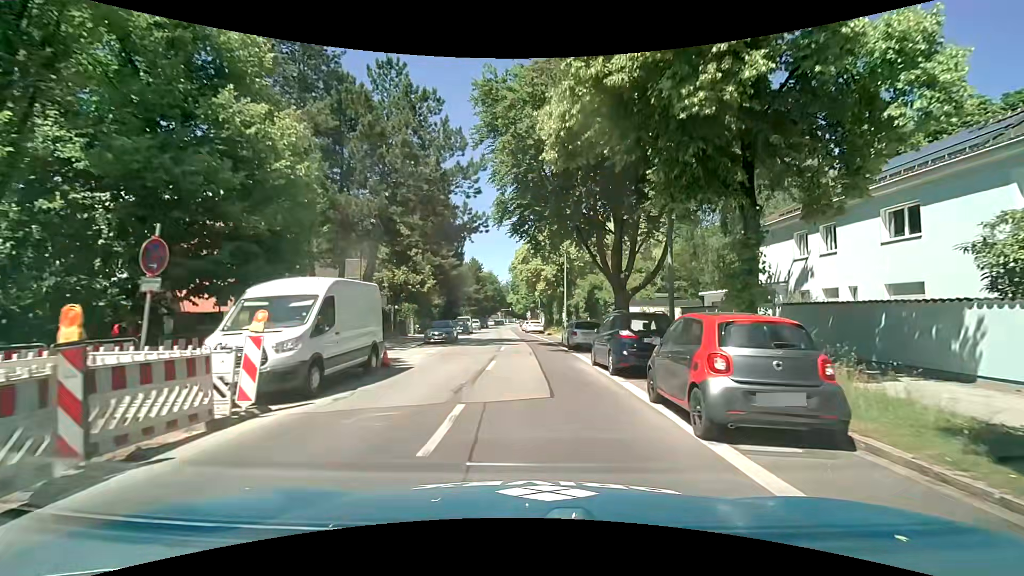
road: secondary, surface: asphalt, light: Day
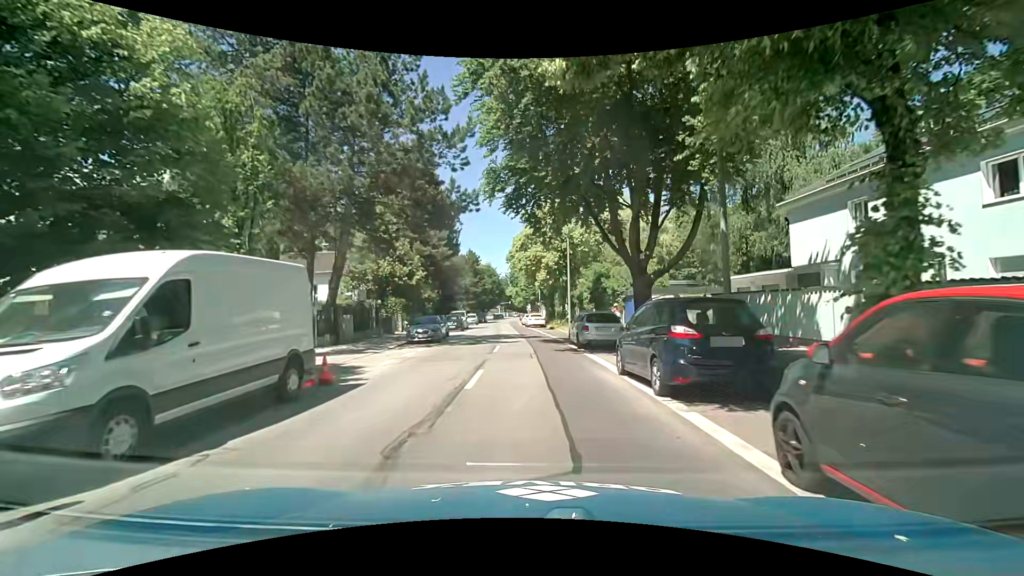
(+0.1, +4.6) m; +1°
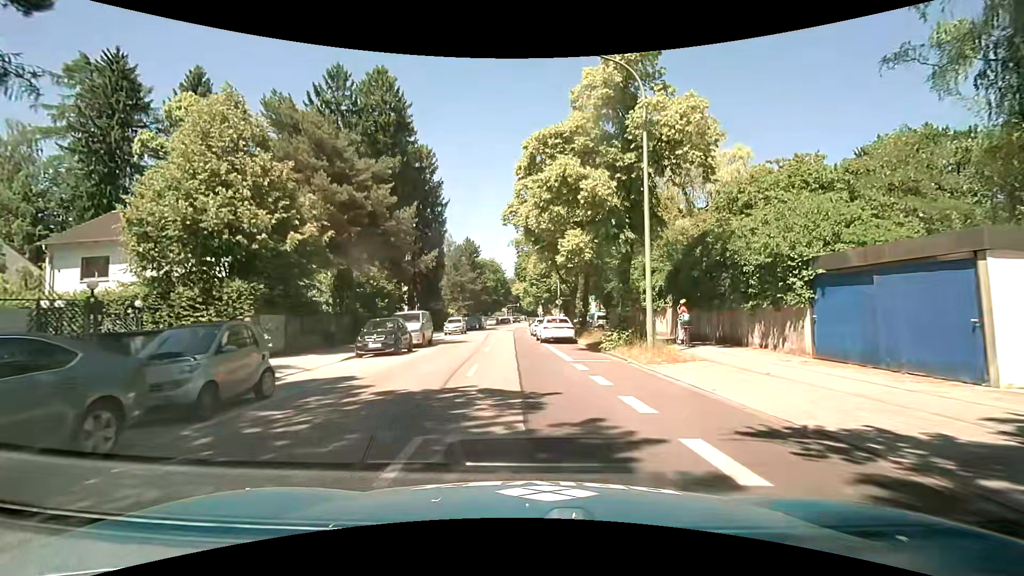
(-0.5, +24.6) m; -3°
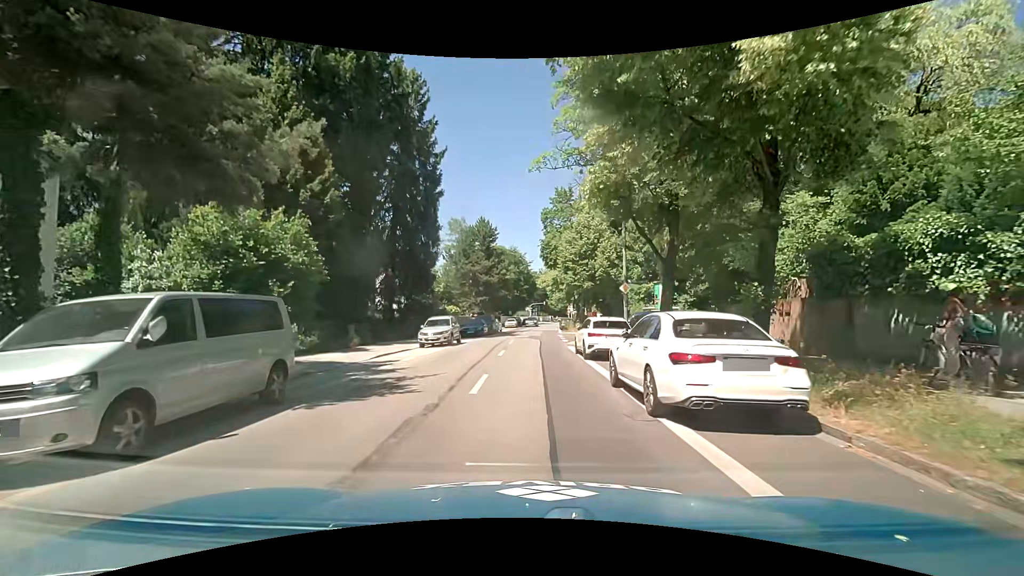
(-0.3, +20.3) m; -2°
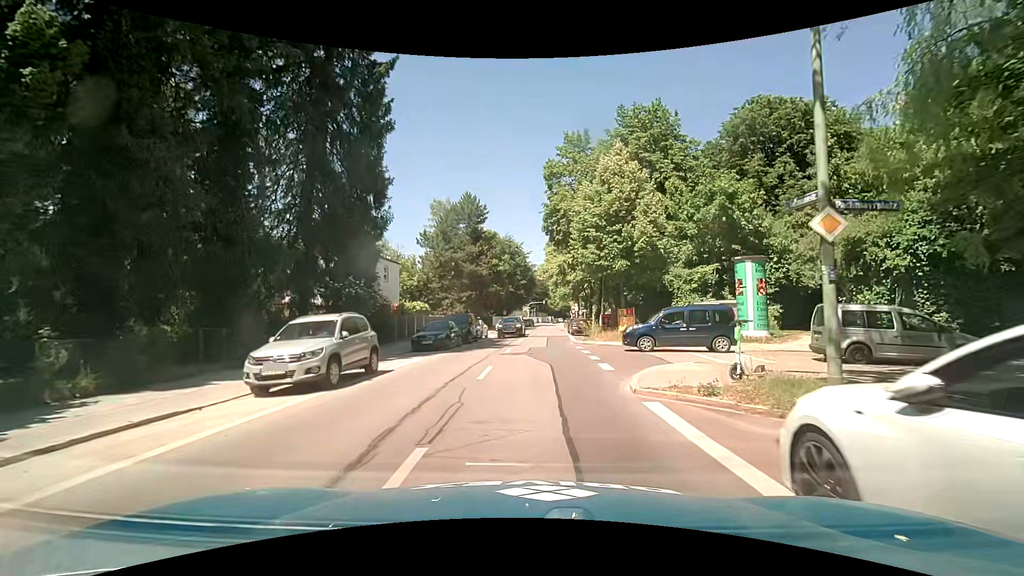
(0.0, +16.4) m; +1°
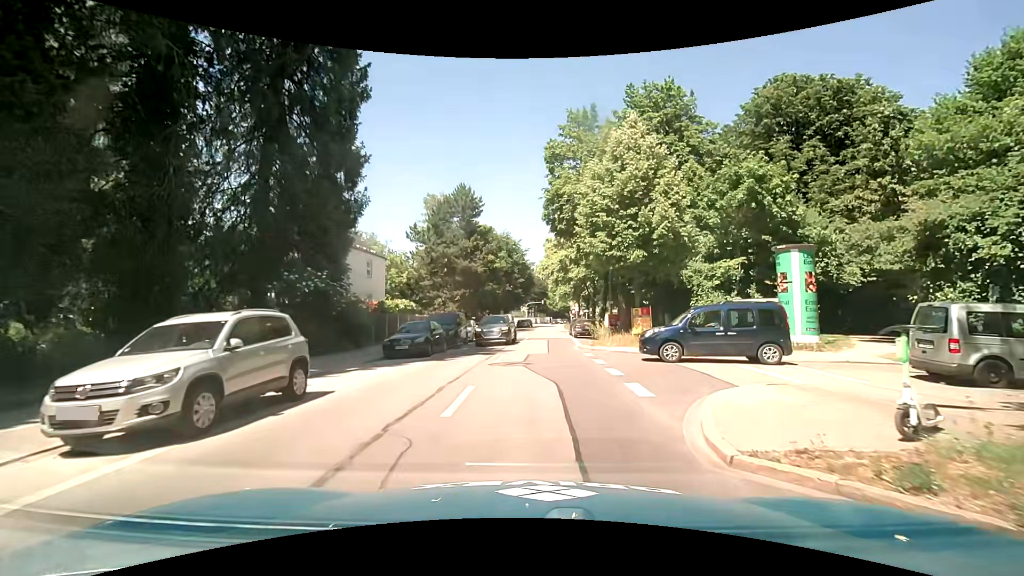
(0.0, +4.3) m; 0°
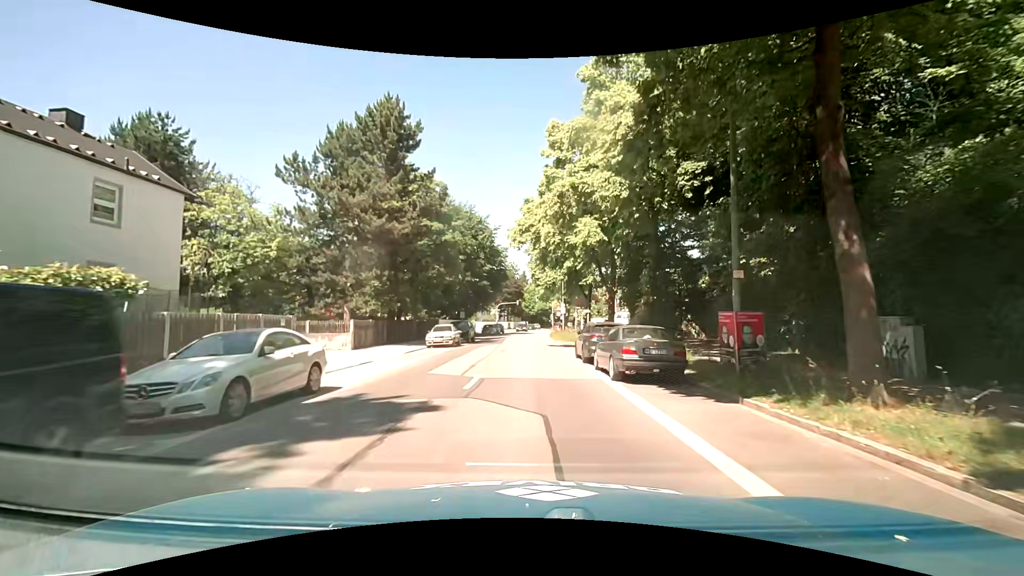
(+0.4, +24.1) m; +3°
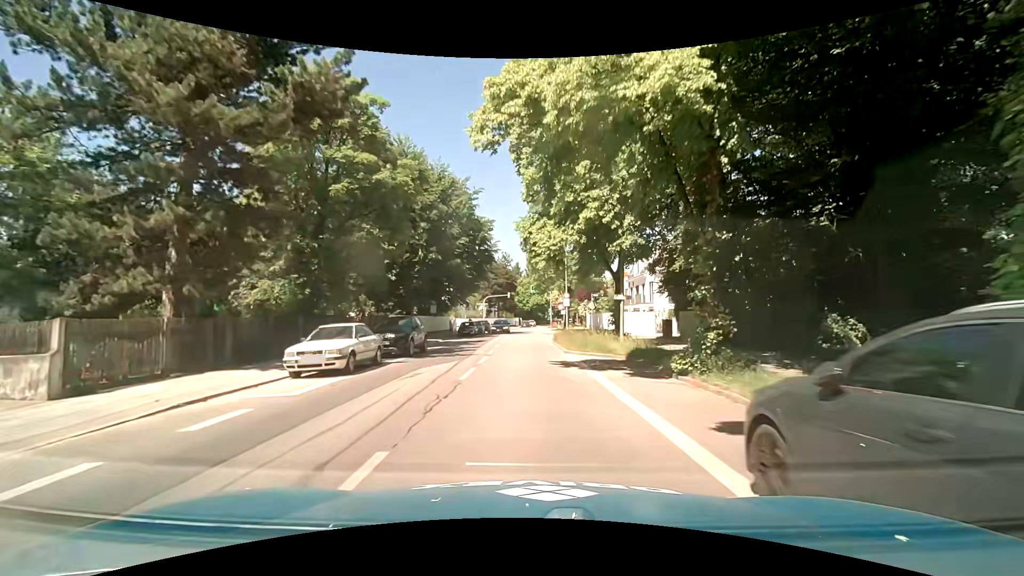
(-0.1, +16.8) m; 0°
(0, +10) (0, +20) (0, +30) (0, +40) (0, +50) (0, +60) (0, +70) (+1, +80) (+2, +90) (+4, +100) m
